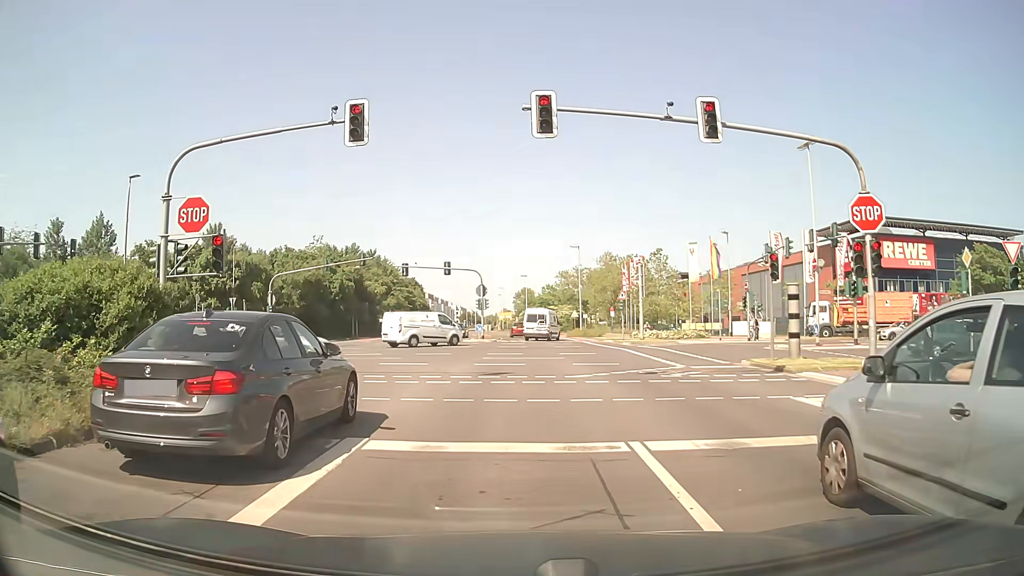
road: secondary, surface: asphalt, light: Day
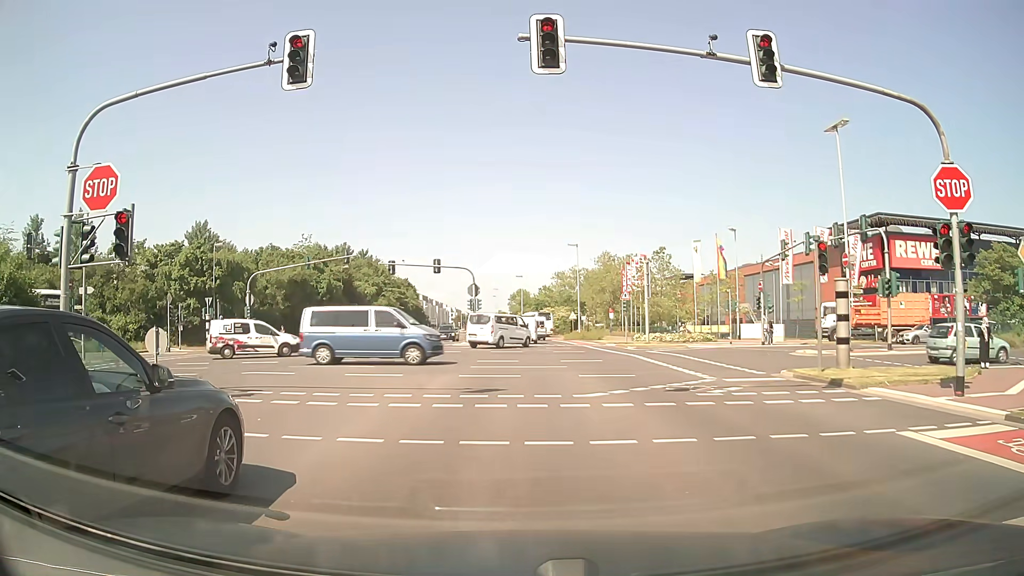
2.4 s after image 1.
(0.0, +3.6) m; 0°
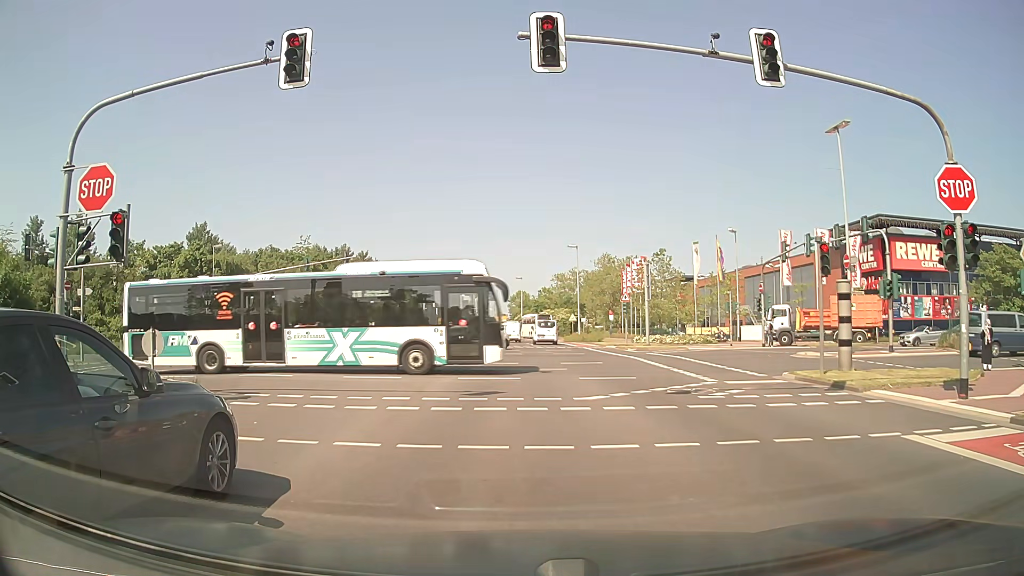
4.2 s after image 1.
(0.0, +0.2) m; 0°
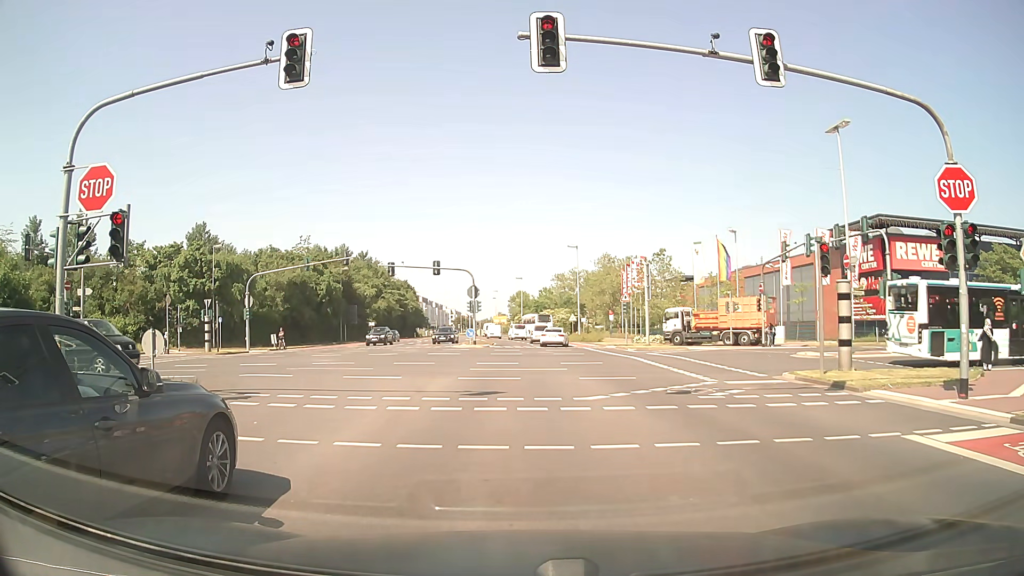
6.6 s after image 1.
(0.0, 0.0) m; 0°
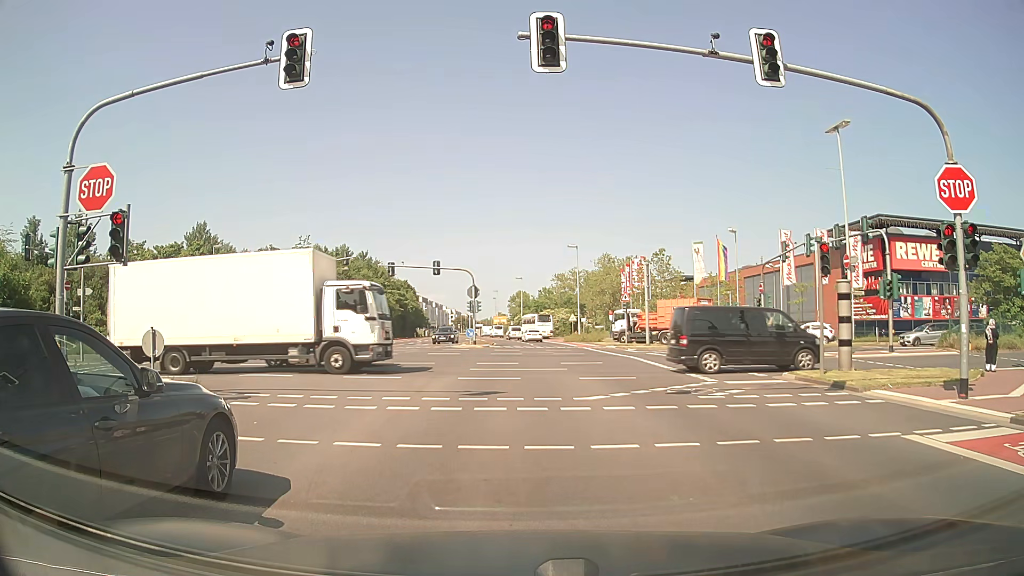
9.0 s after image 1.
(0.0, 0.0) m; 0°
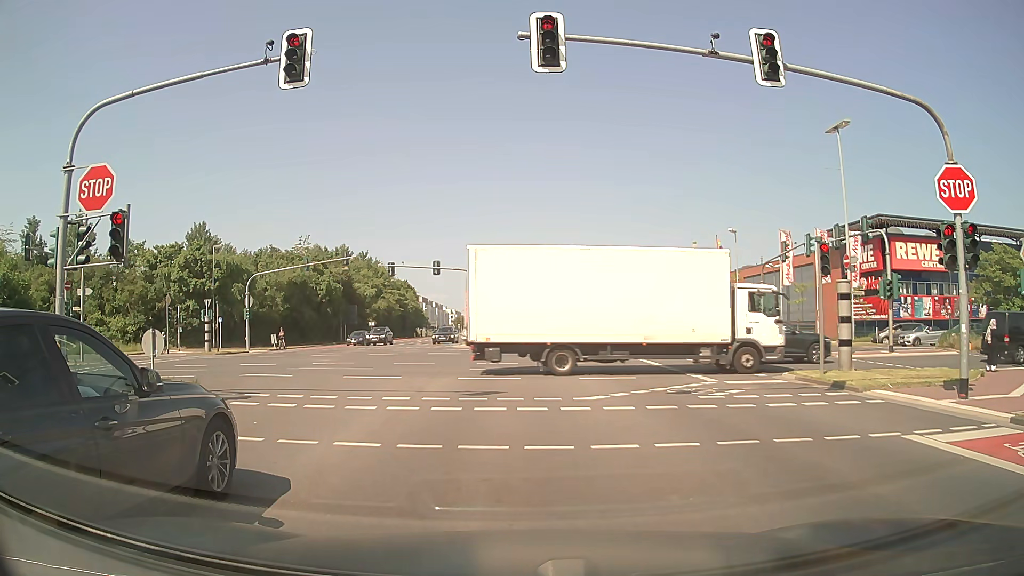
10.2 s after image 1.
(0.0, 0.0) m; 0°
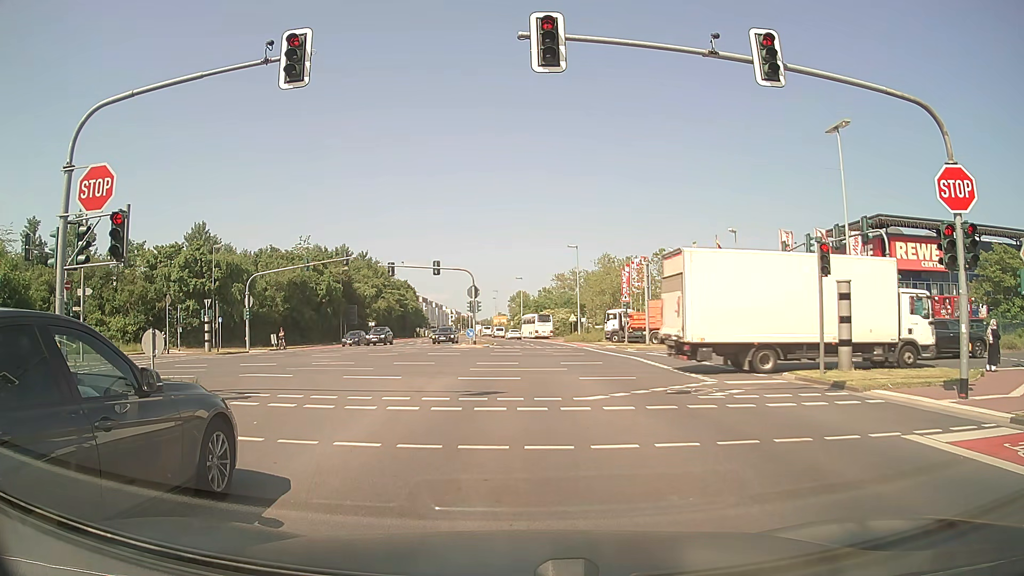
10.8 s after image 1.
(0.0, 0.0) m; 0°
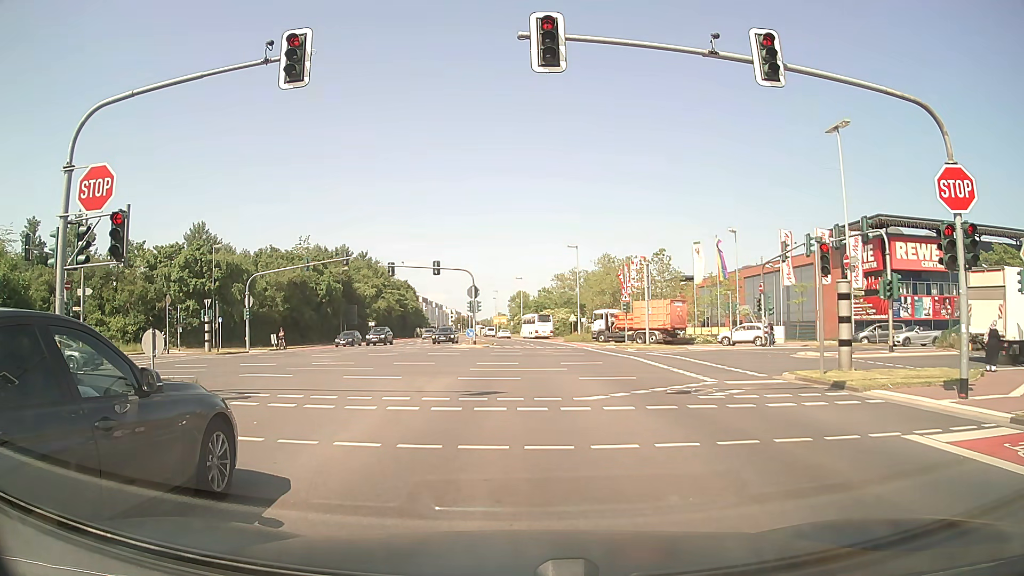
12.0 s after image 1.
(0.0, 0.0) m; 0°
